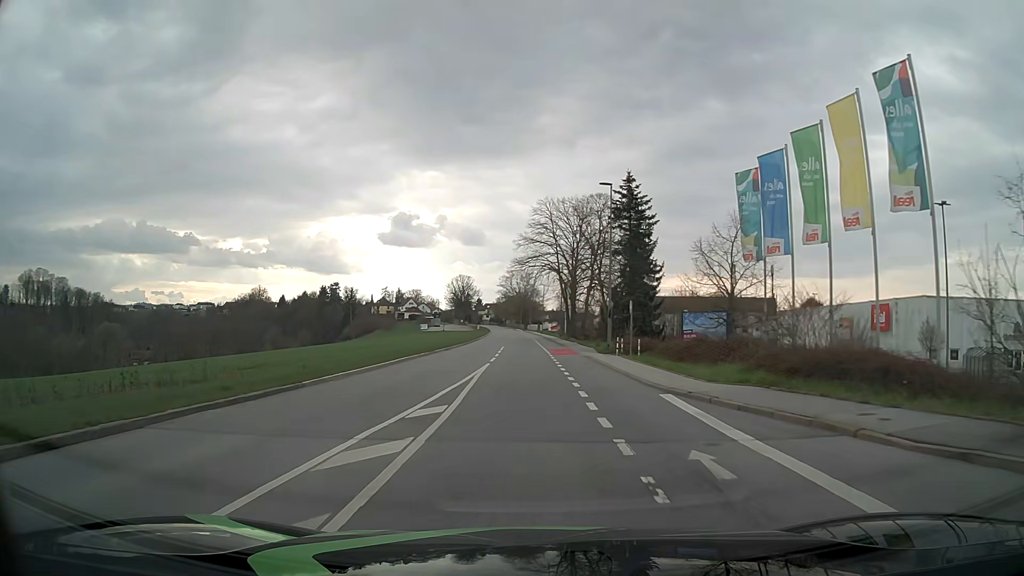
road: tertiary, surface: asphalt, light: Day
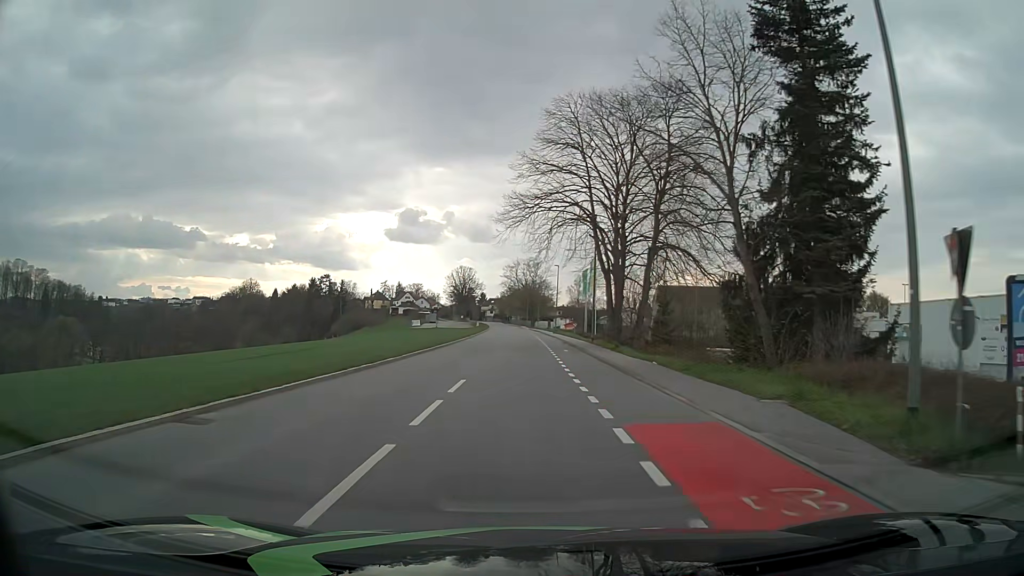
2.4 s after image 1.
(-0.2, +31.8) m; -1°
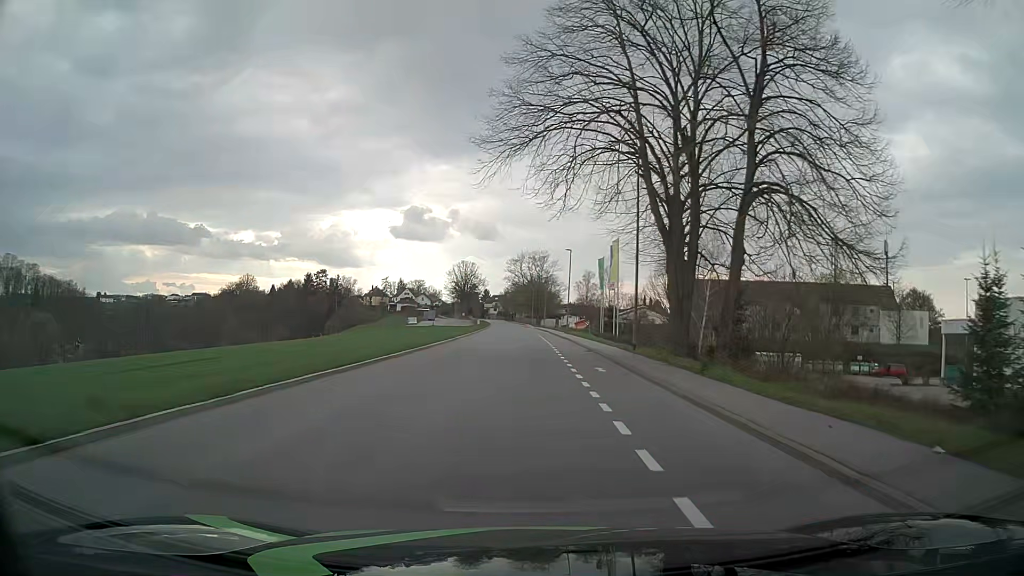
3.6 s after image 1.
(0.0, +15.5) m; 0°
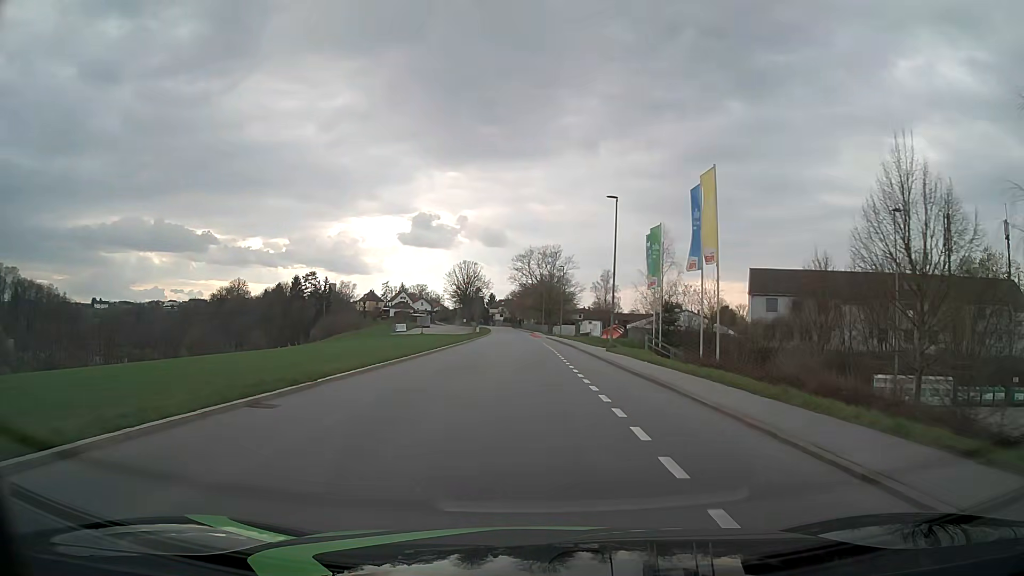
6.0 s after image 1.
(-0.3, +30.5) m; -1°
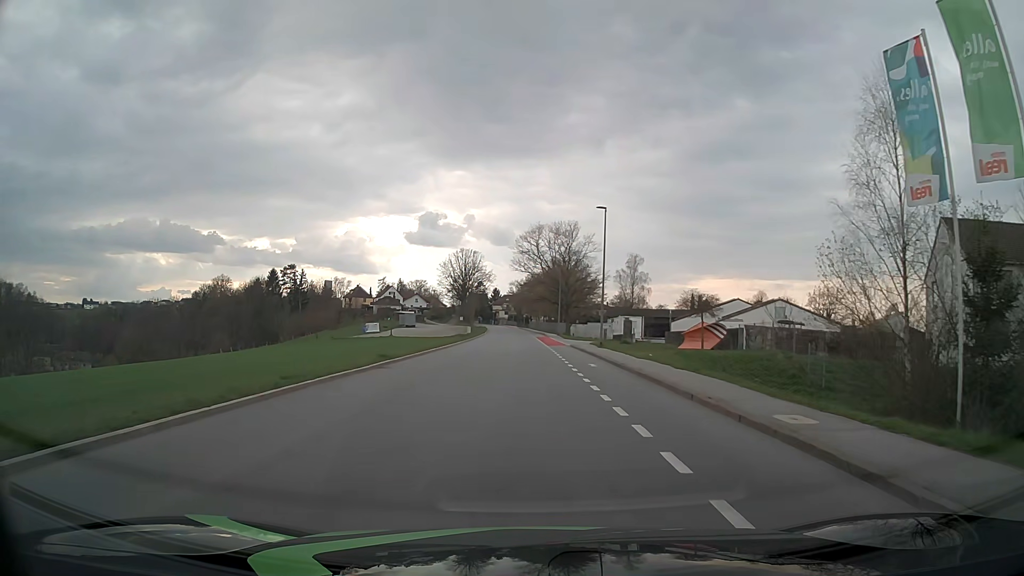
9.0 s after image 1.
(-0.1, +38.0) m; -1°
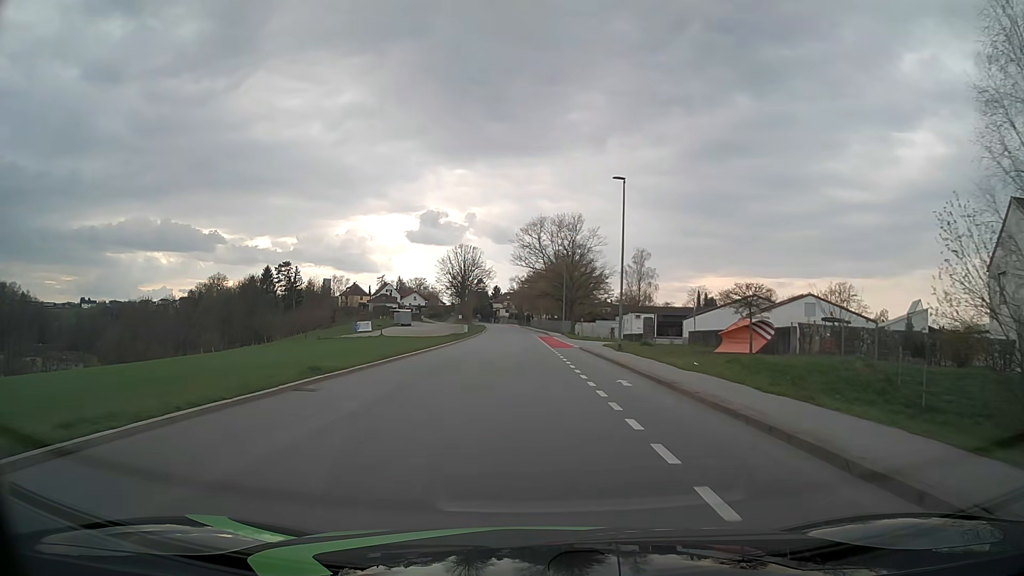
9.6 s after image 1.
(0.0, +7.6) m; 0°
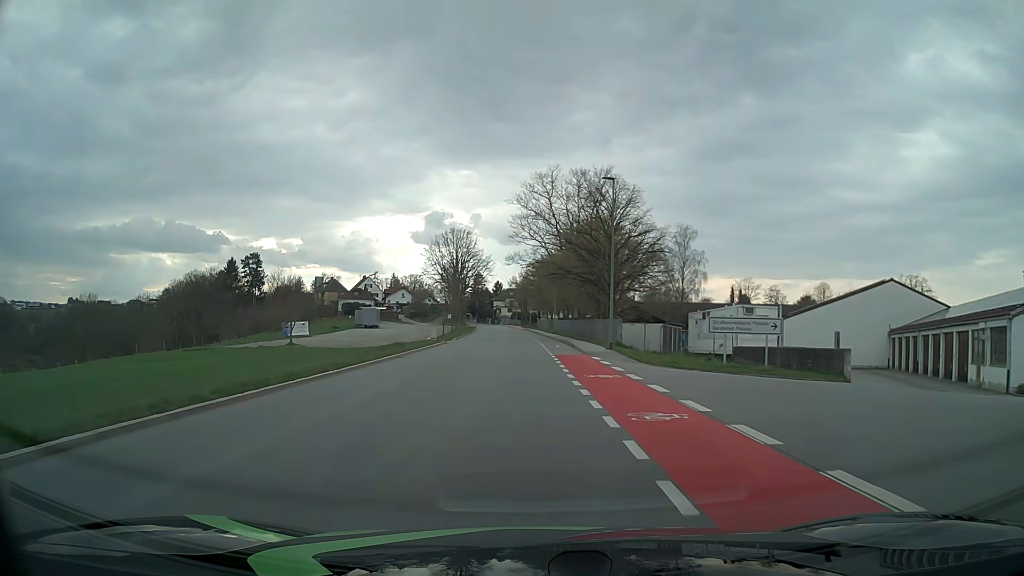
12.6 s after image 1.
(-0.2, +38.1) m; 0°
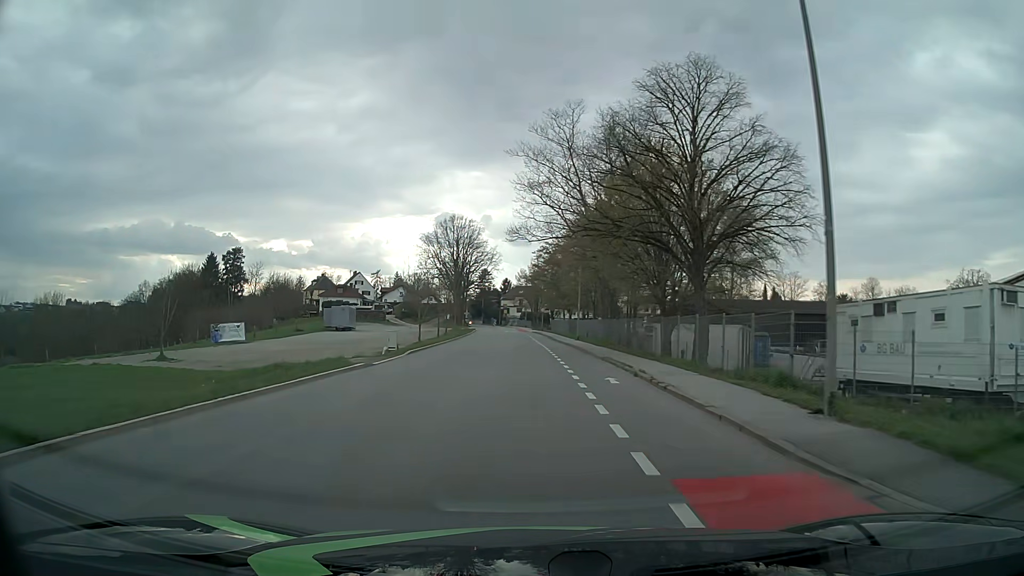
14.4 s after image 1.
(-0.2, +22.8) m; -1°
(0, +10) (0, +20) (0, +30) (-1, +40) (-1, +50) (-1, +60) (-2, +70) (-2, +80) (-3, +90) (-3, +100) m
